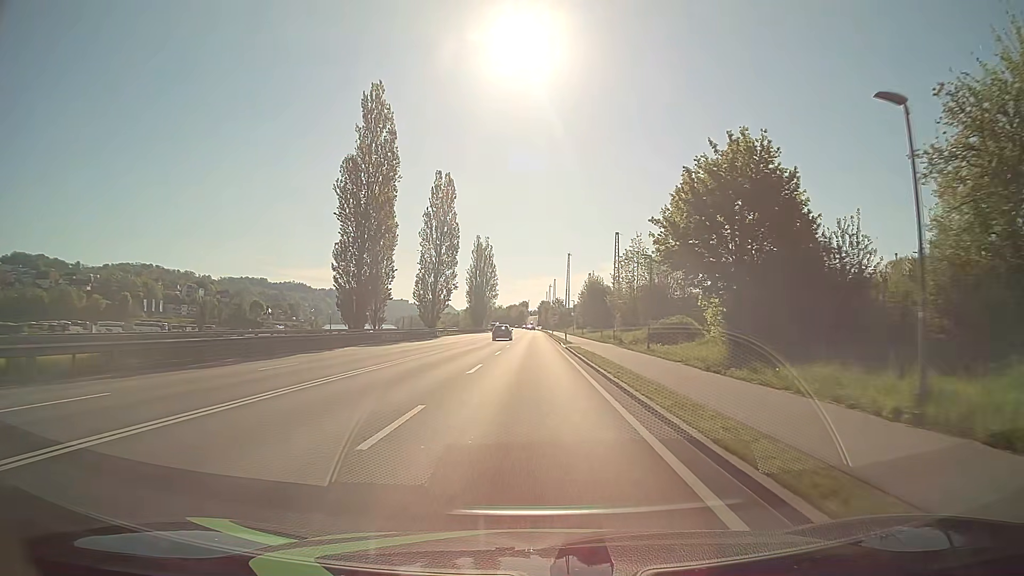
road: primary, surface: asphalt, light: Day
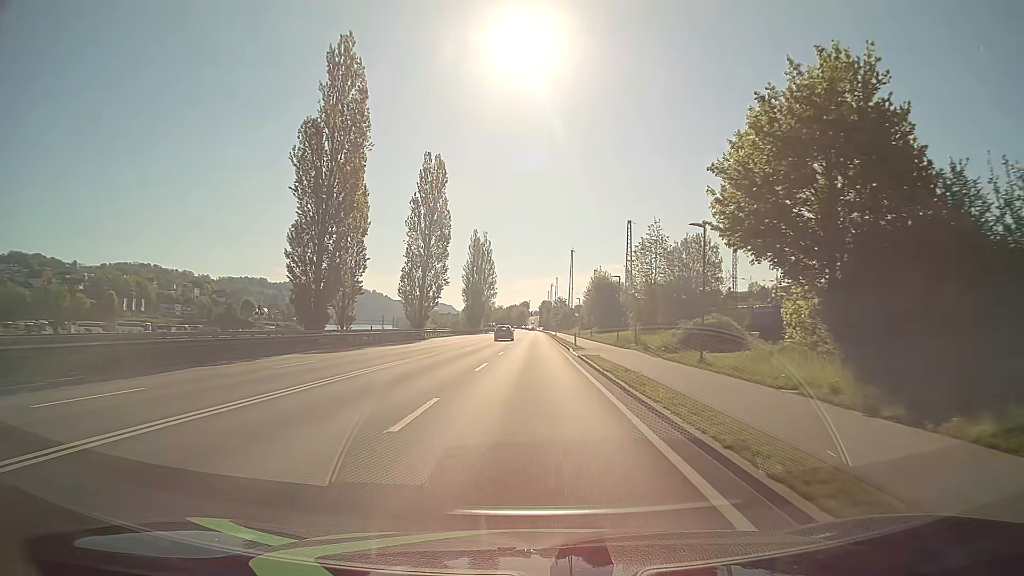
(0.0, +10.7) m; 0°
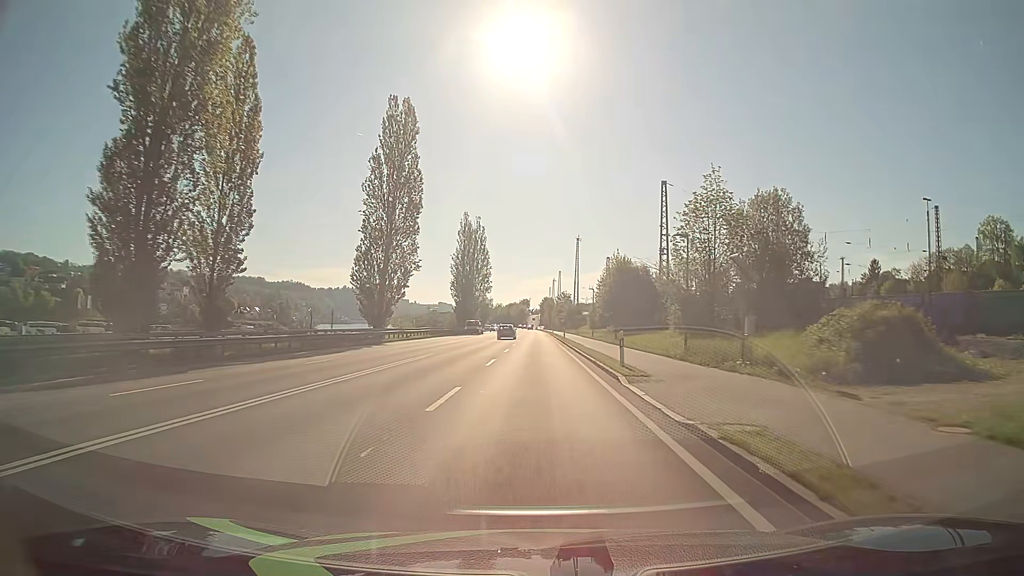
(0.0, +21.5) m; 0°
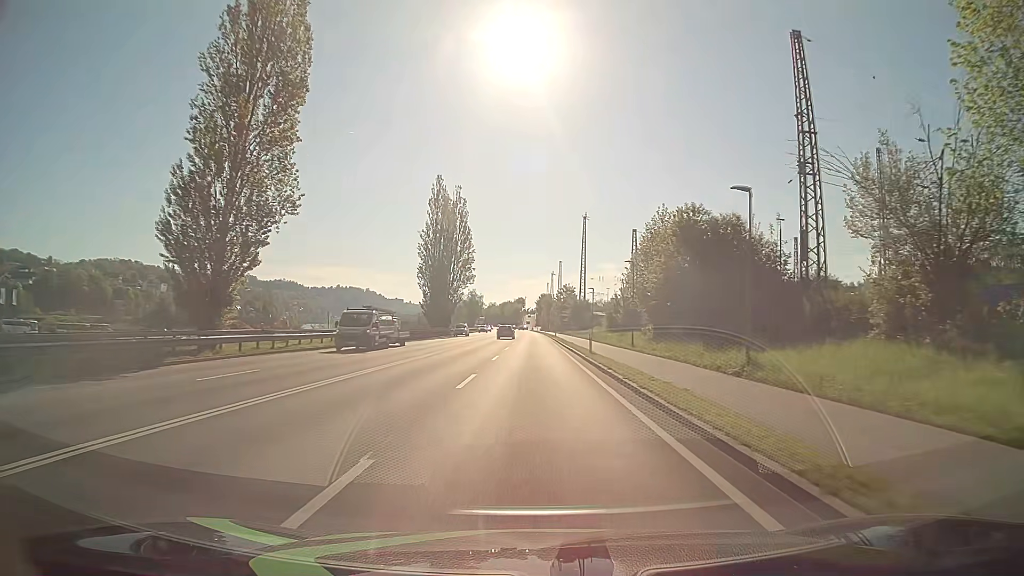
(+0.1, +32.3) m; 0°
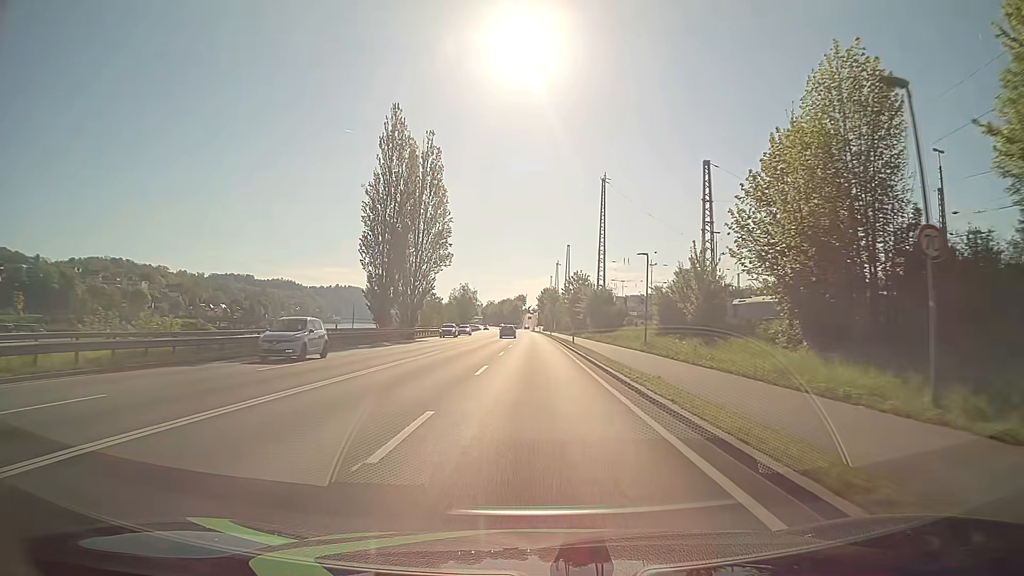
(0.0, +32.3) m; 0°
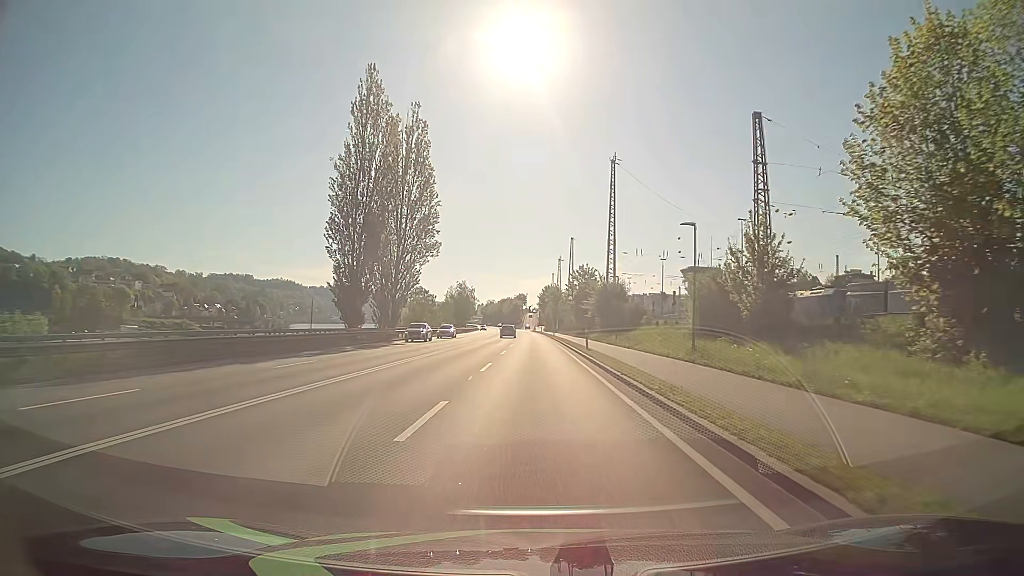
(0.0, +10.8) m; 0°
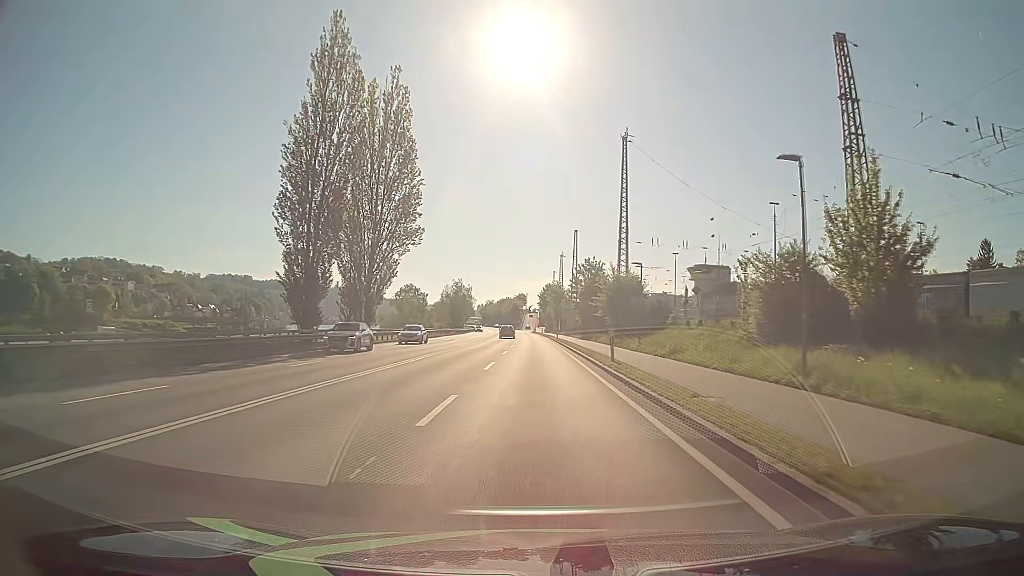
(0.0, +10.8) m; 0°
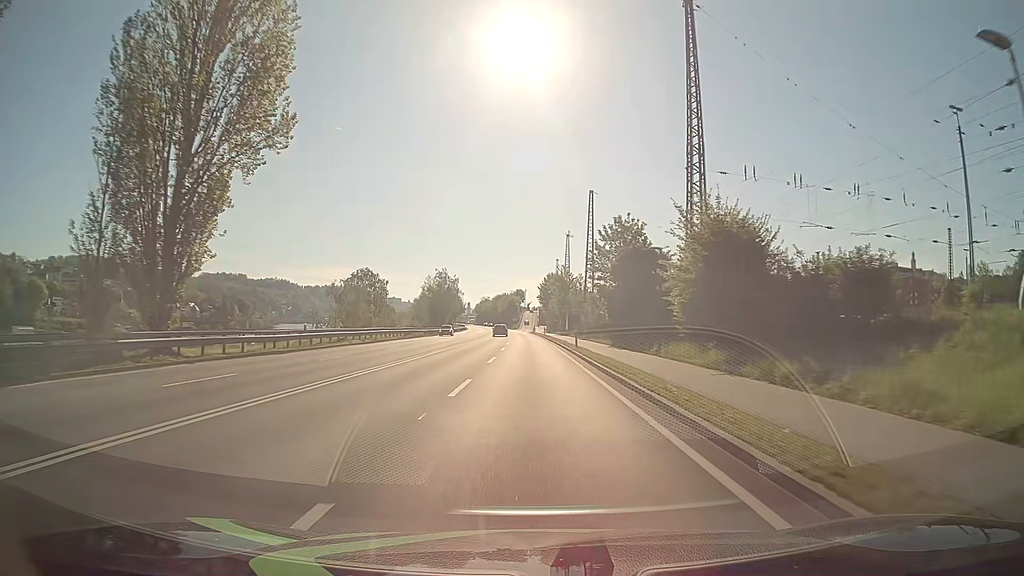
(-0.1, +32.3) m; 0°
(0, +10) (0, +20) (0, +30) (0, +40) (-1, +50) (-1, +60) (-1, +70) (-1, +80) (-2, +90) (-2, +100) m
